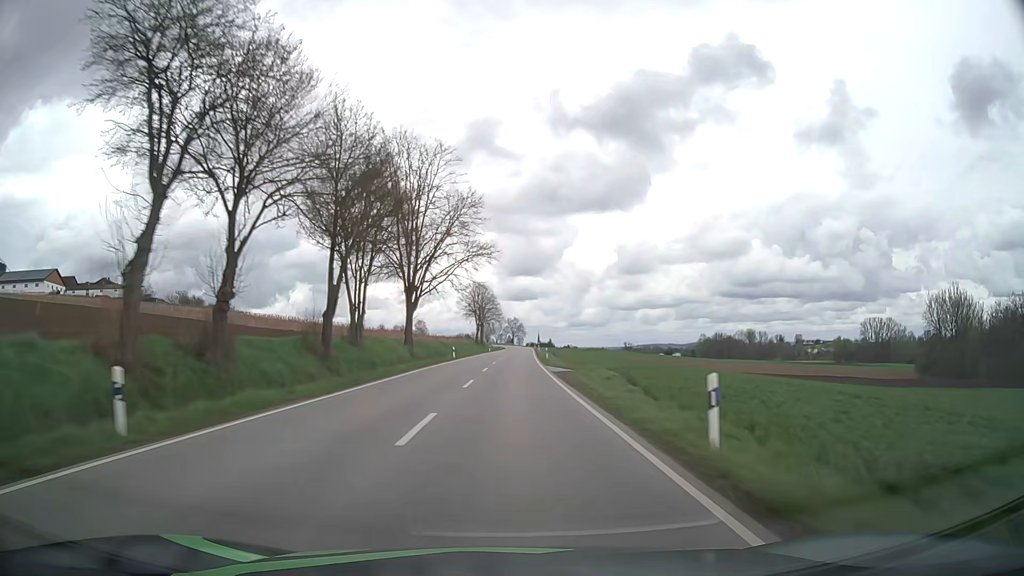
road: secondary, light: Day
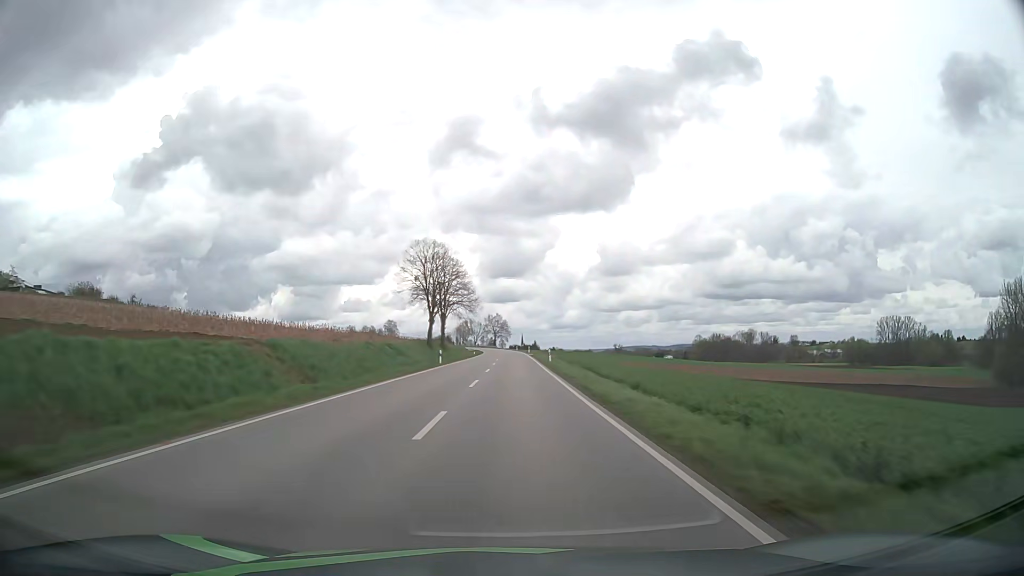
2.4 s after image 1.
(+0.9, +59.5) m; +1°
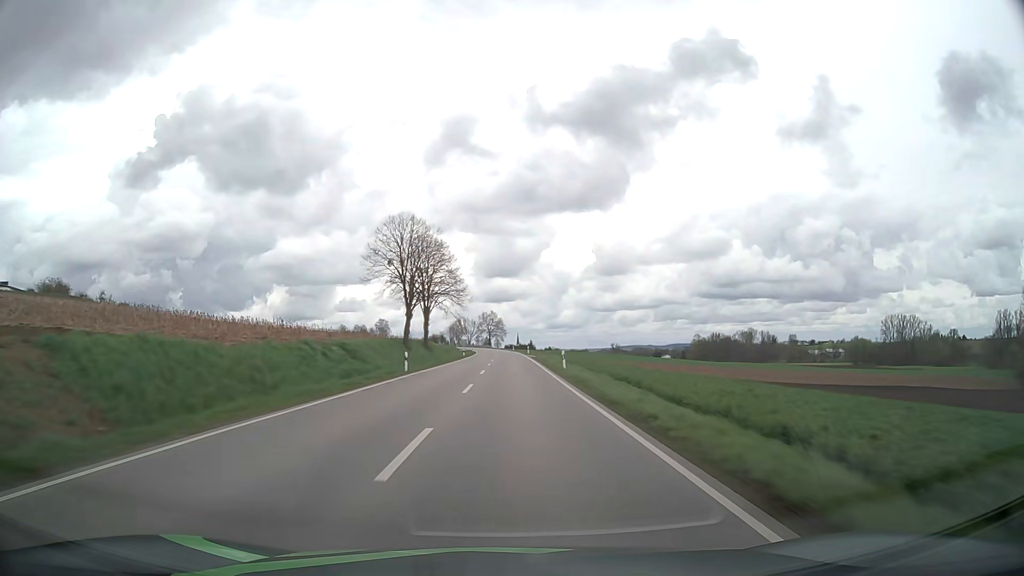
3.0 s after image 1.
(+0.1, +15.0) m; 0°
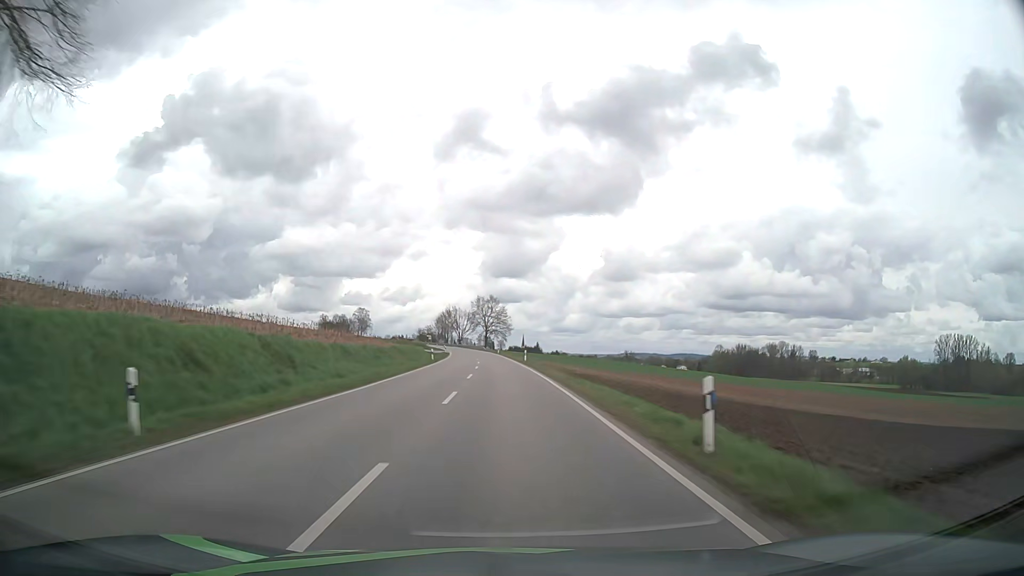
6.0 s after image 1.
(+0.1, +75.2) m; 0°
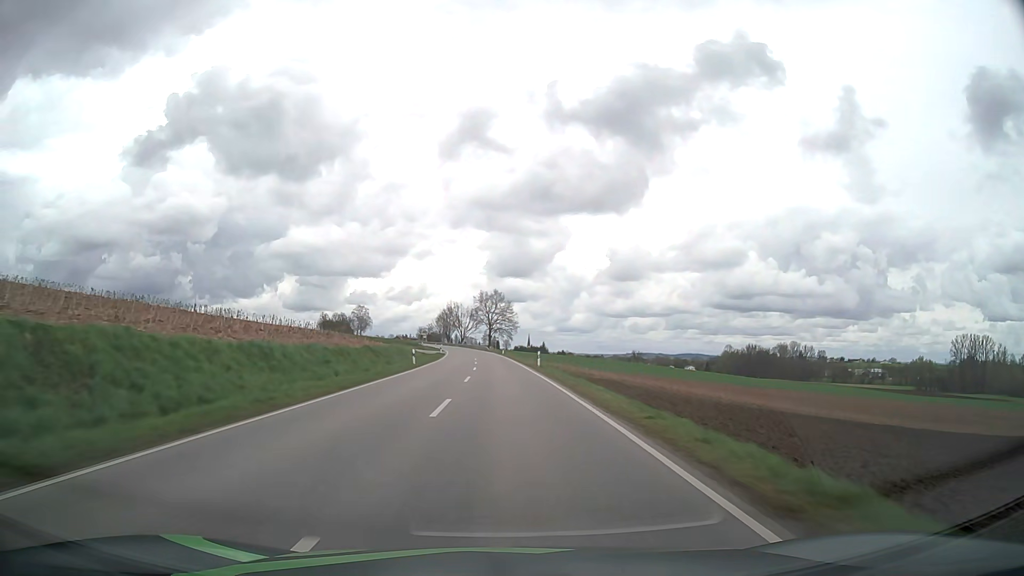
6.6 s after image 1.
(-0.1, +15.1) m; 0°
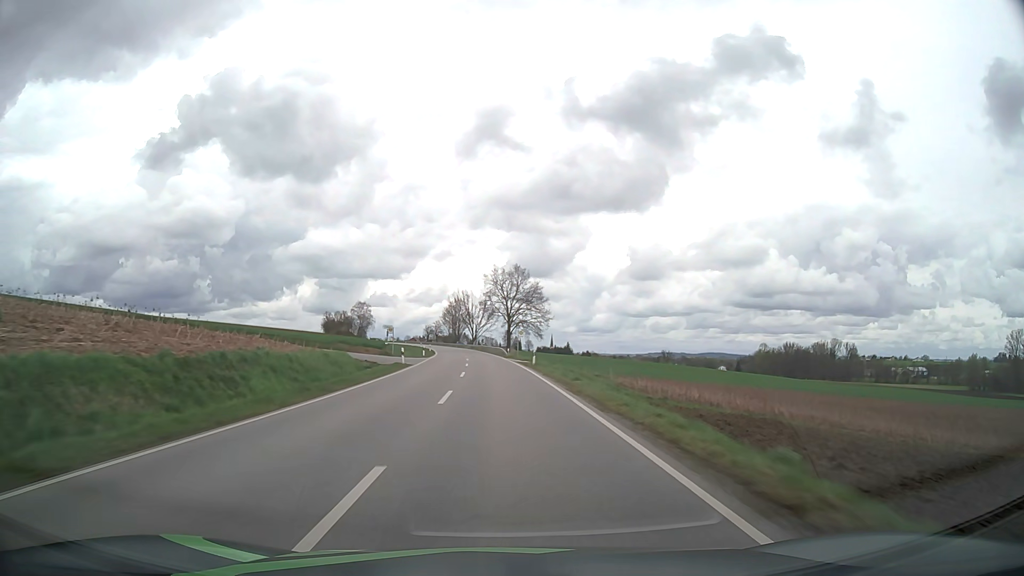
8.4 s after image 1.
(-0.7, +45.4) m; -2°
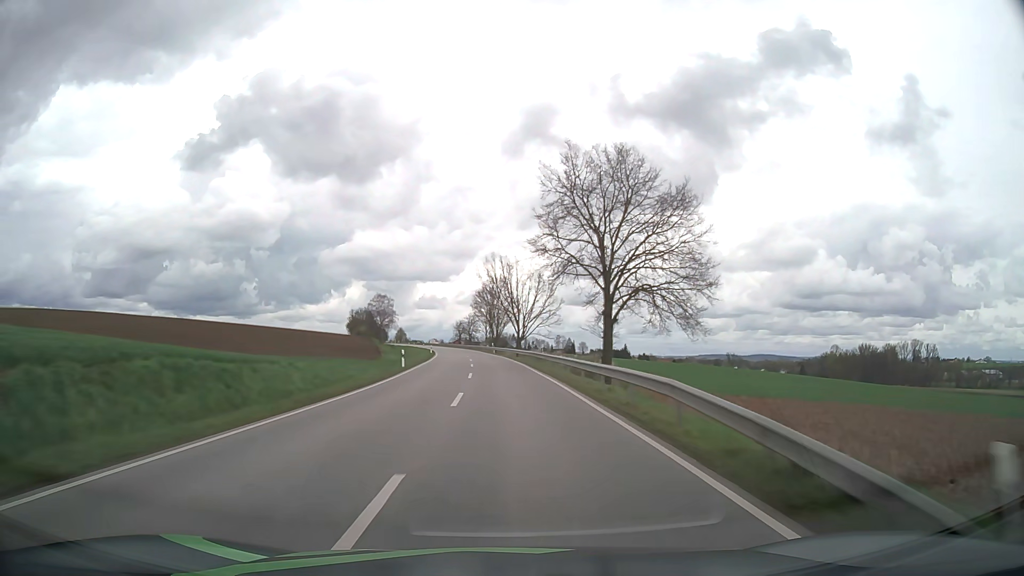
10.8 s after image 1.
(-2.3, +60.6) m; -4°
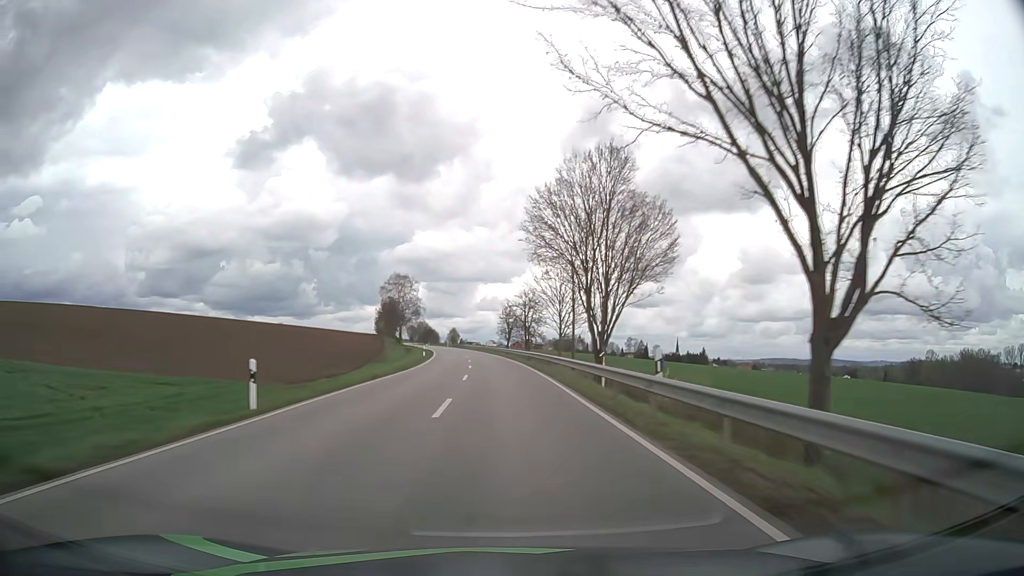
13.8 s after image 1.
(-3.2, +75.0) m; -5°
(0, +10) (0, +20) (-1, +30) (-1, +40) (-2, +50) (-2, +60) (-3, +70) (-4, +80) (-5, +90) (-6, +100) m
